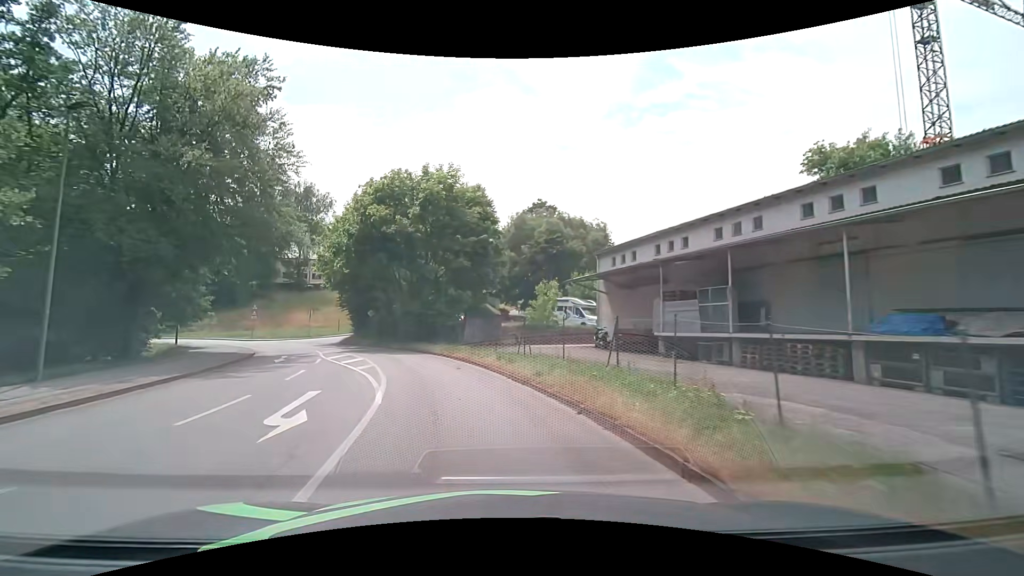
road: unclassified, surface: asphalt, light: Day
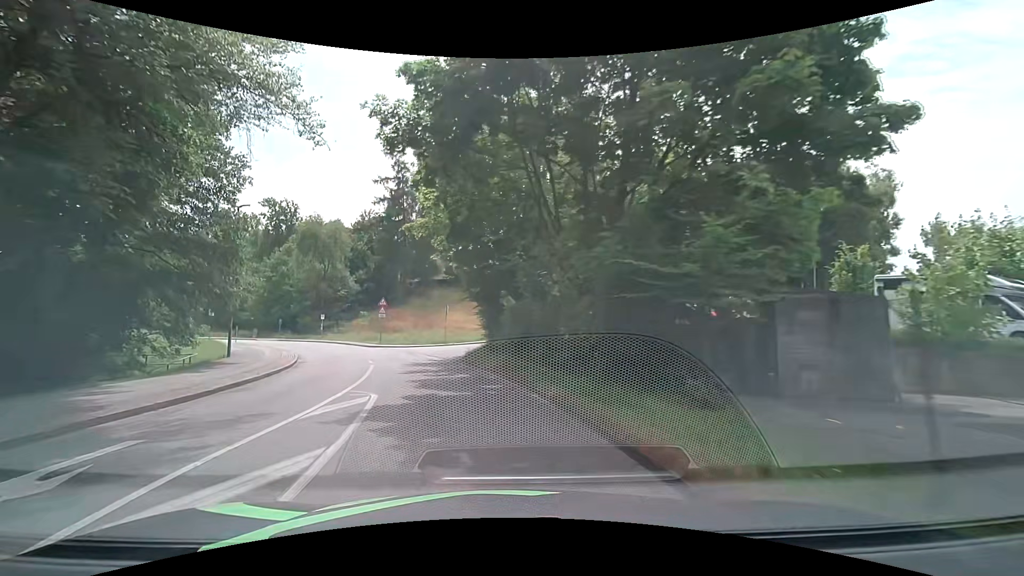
(-4.0, +21.0) m; -21°
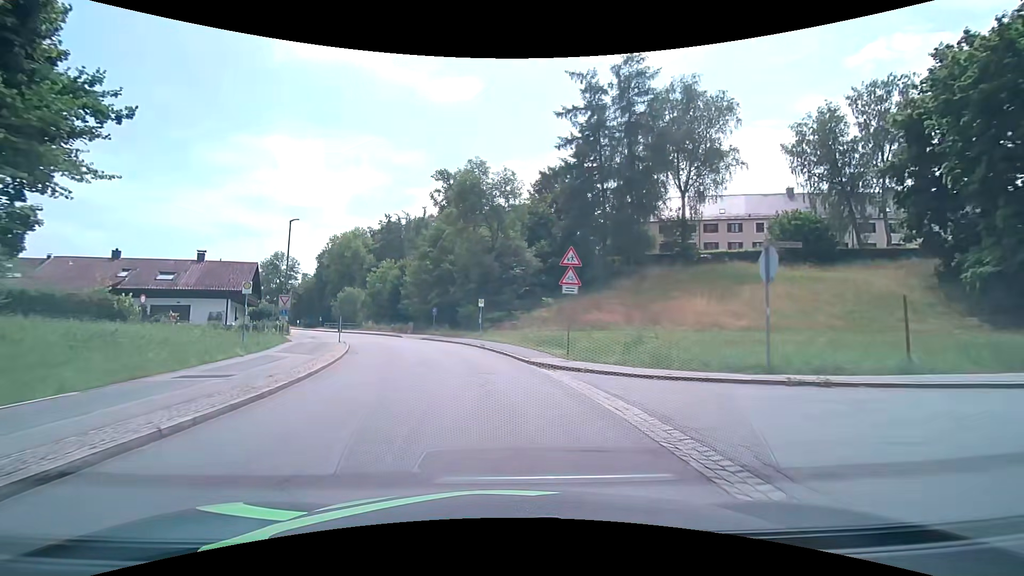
(-5.6, +27.1) m; -22°
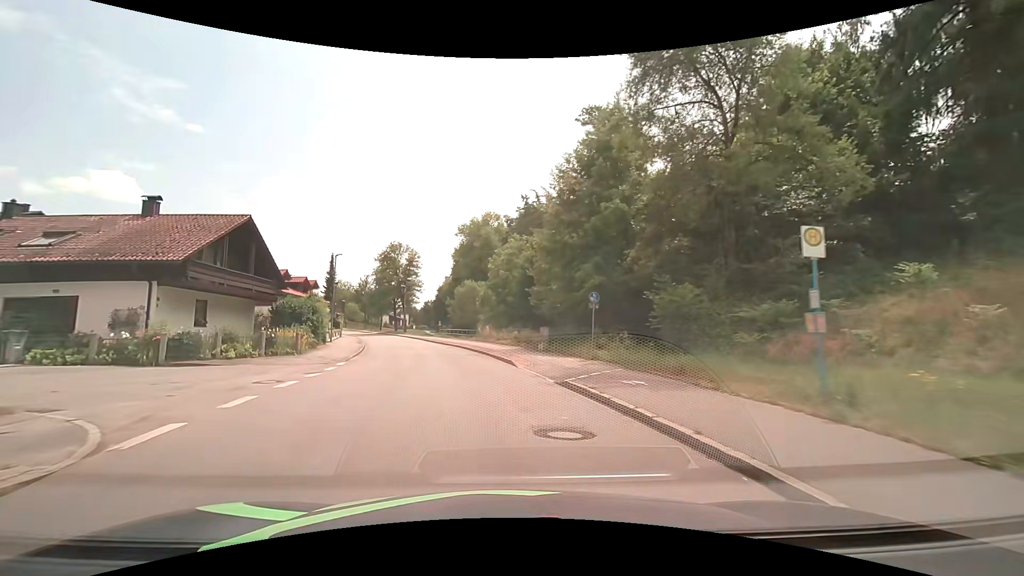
(-4.1, +29.4) m; -17°
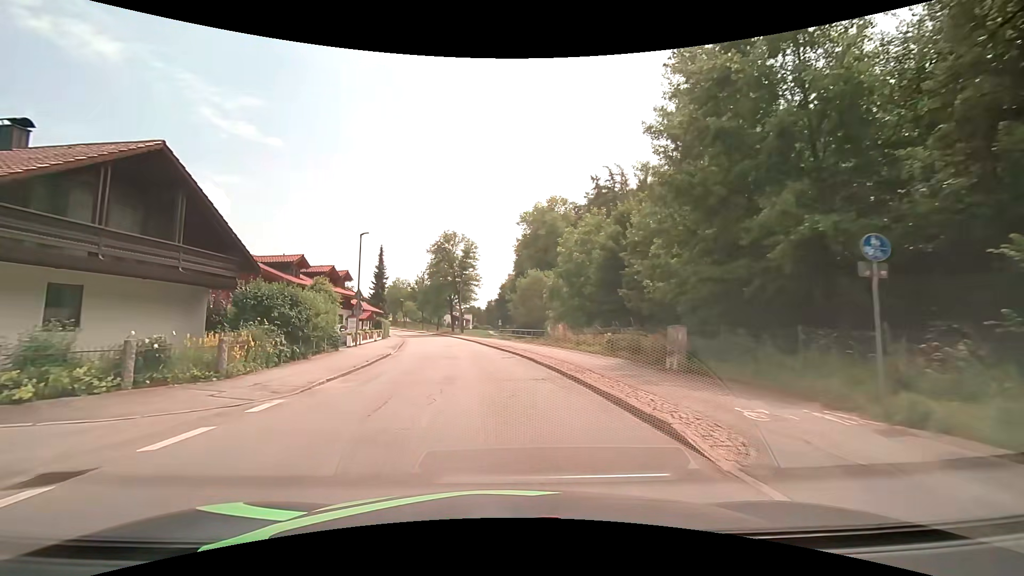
(-0.9, +12.3) m; -8°
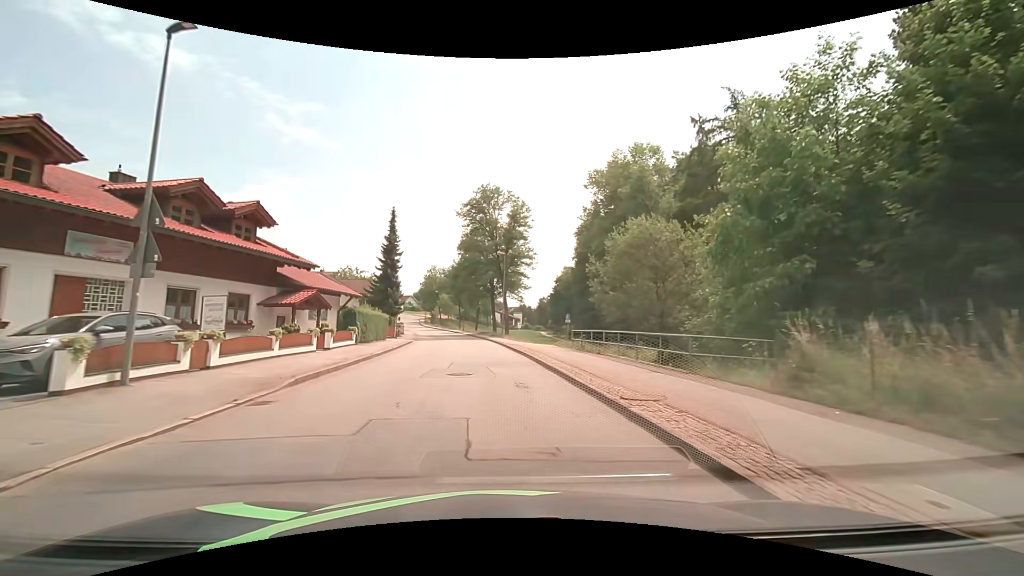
(-1.7, +25.7) m; -6°
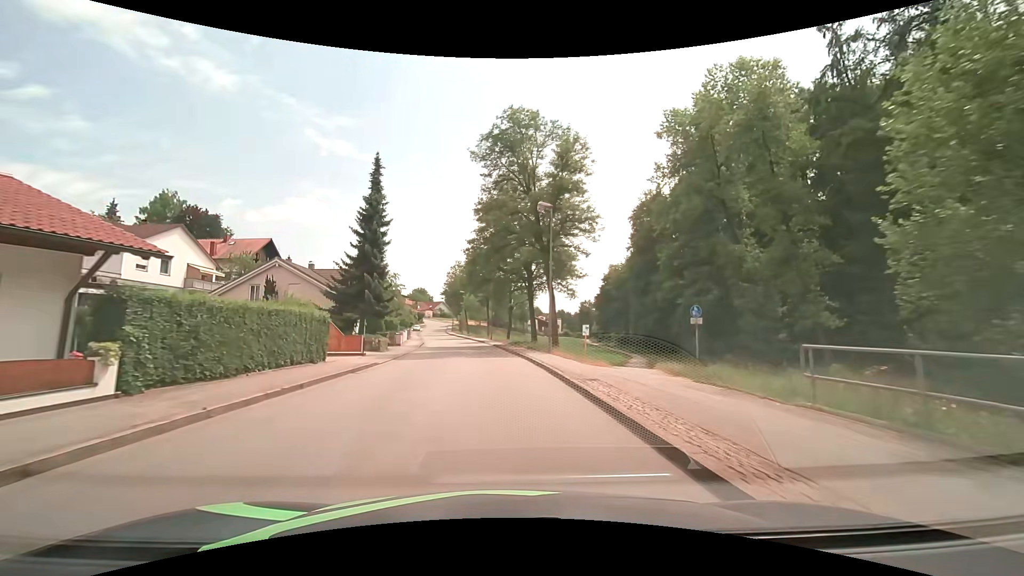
(-0.8, +20.3) m; -5°
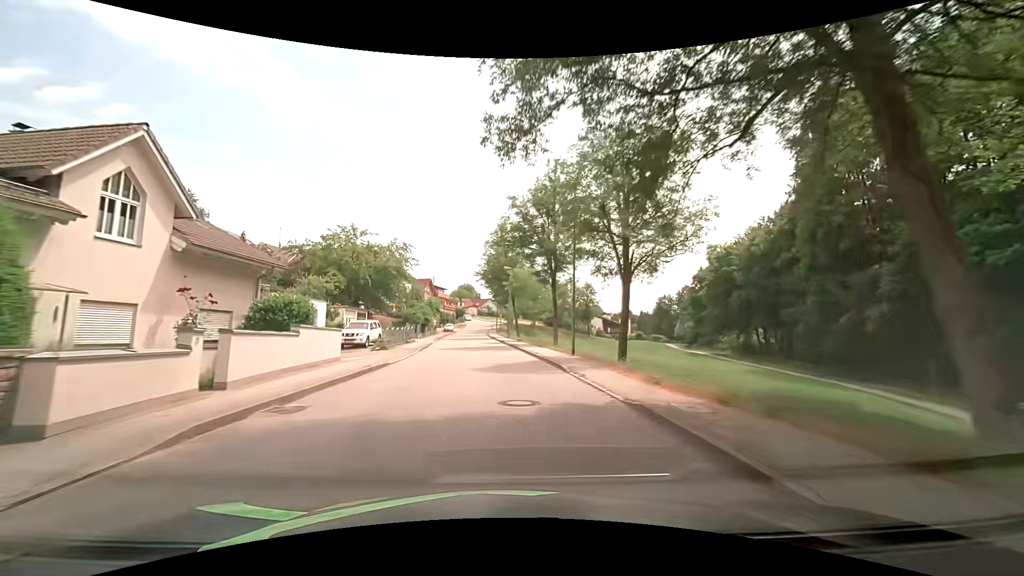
(-2.2, +35.6) m; -6°
(0, +10) (0, +20) (-1, +30) (-2, +40) (-2, +50) (-3, +60) (-4, +70) (-5, +80) (-5, +90) (-5, +100) m
